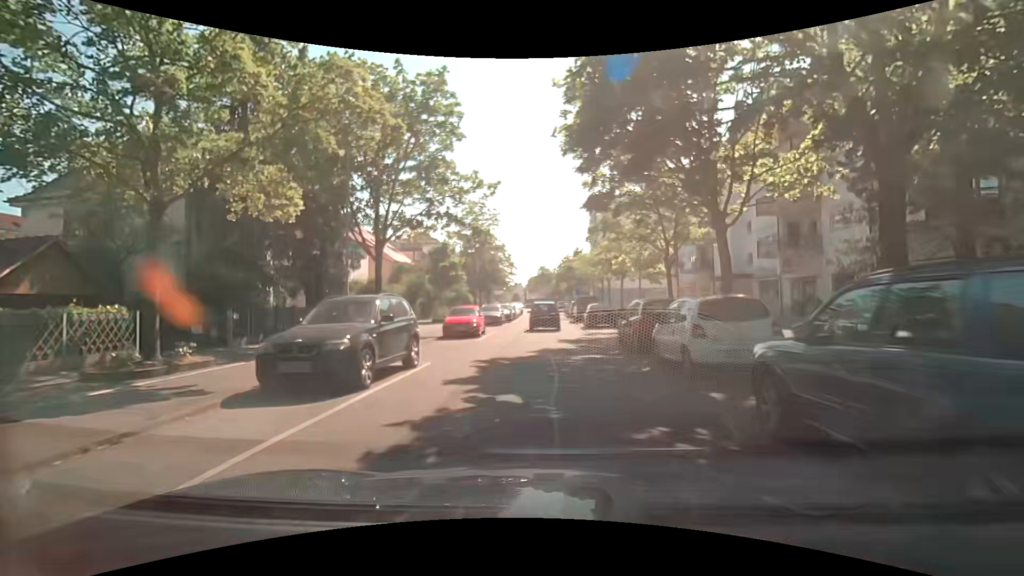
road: residential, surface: asphalt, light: Day
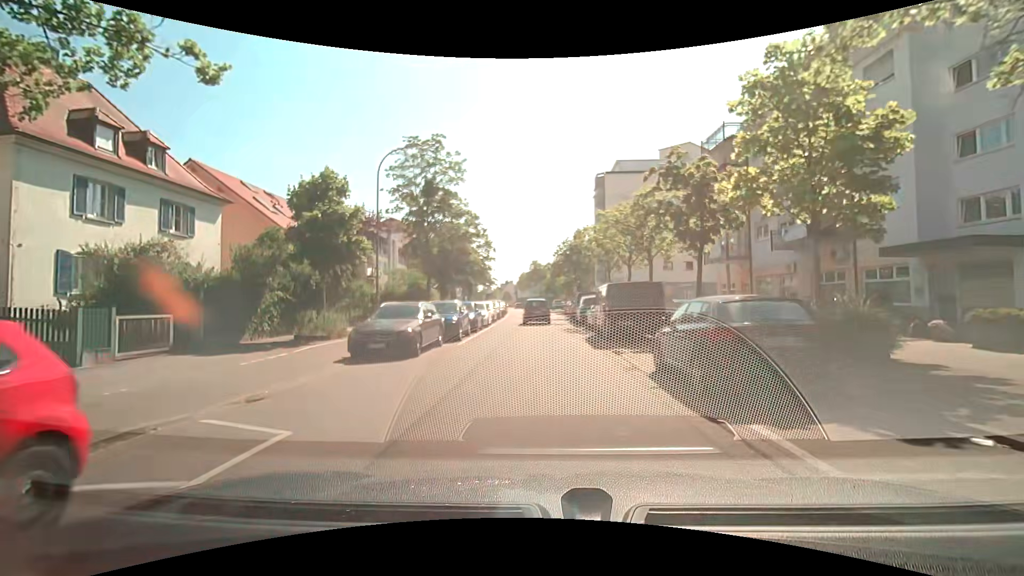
(0.0, +21.7) m; 0°
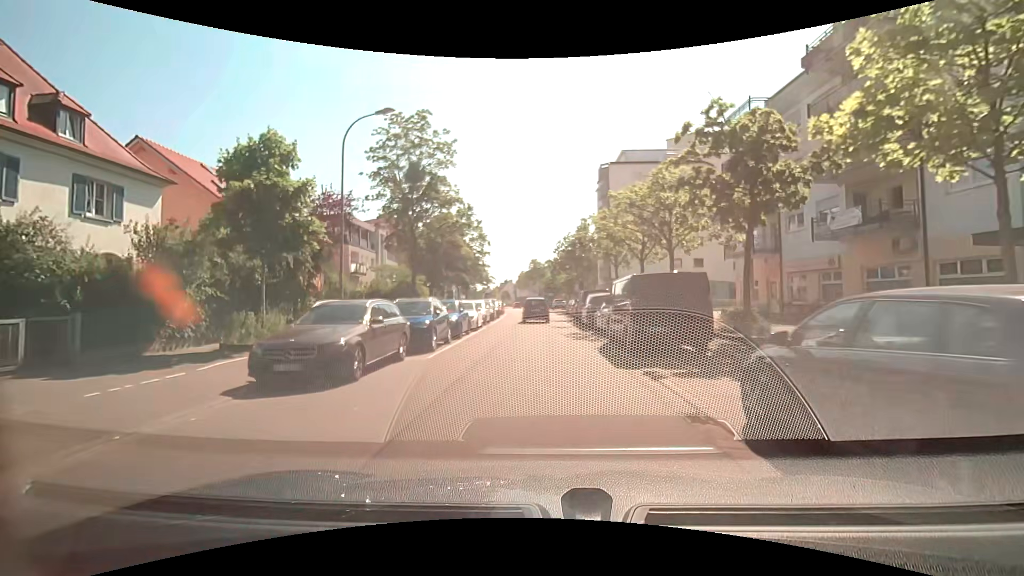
(0.0, +4.4) m; 0°
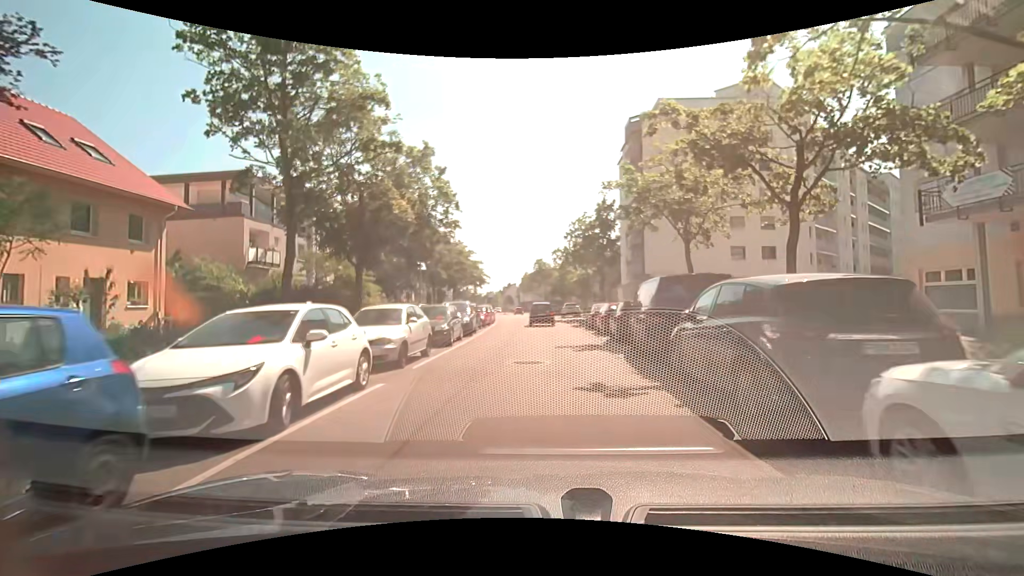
(0.0, +17.8) m; 0°
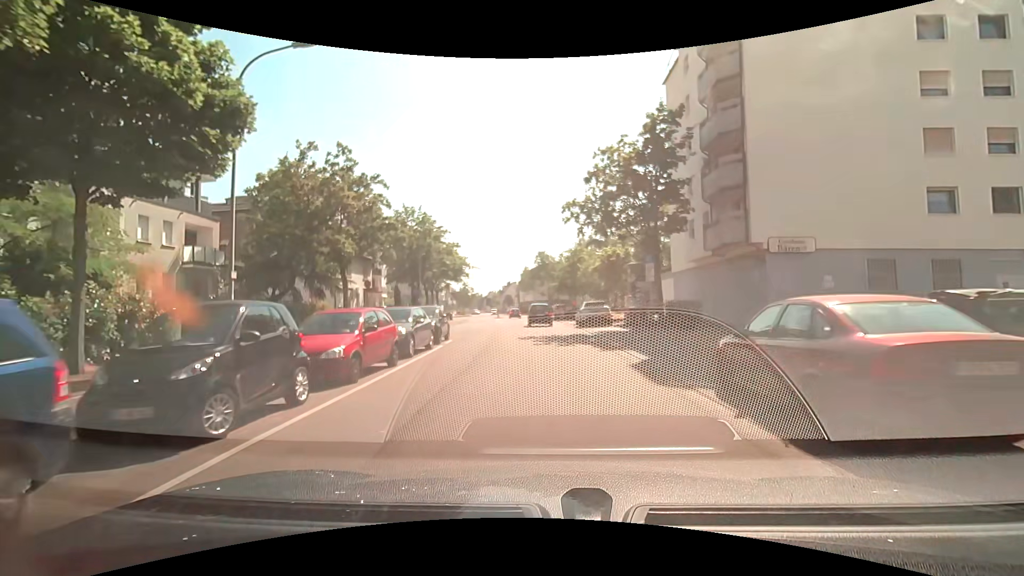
(0.0, +22.3) m; 0°
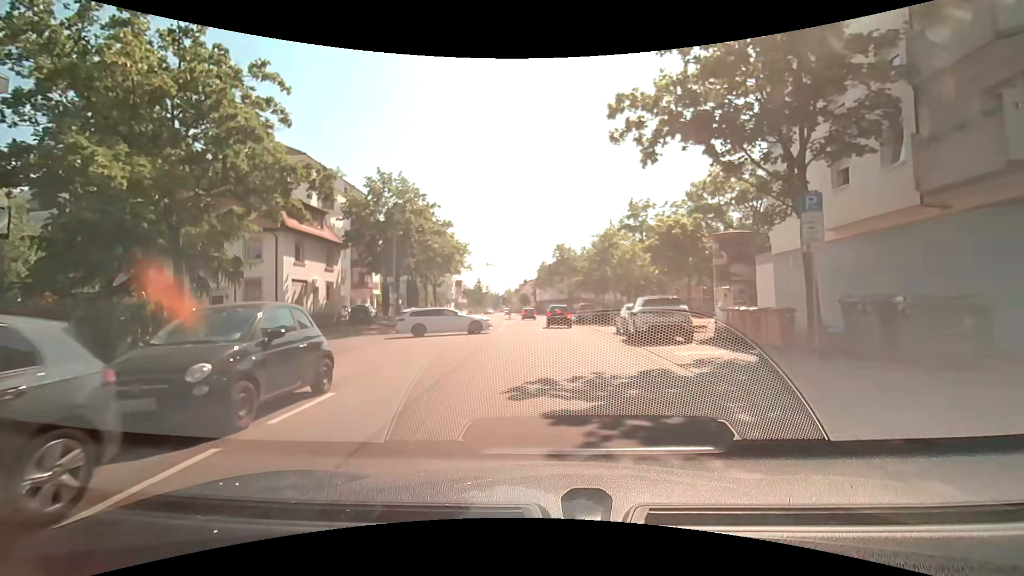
(-0.3, +13.4) m; -2°
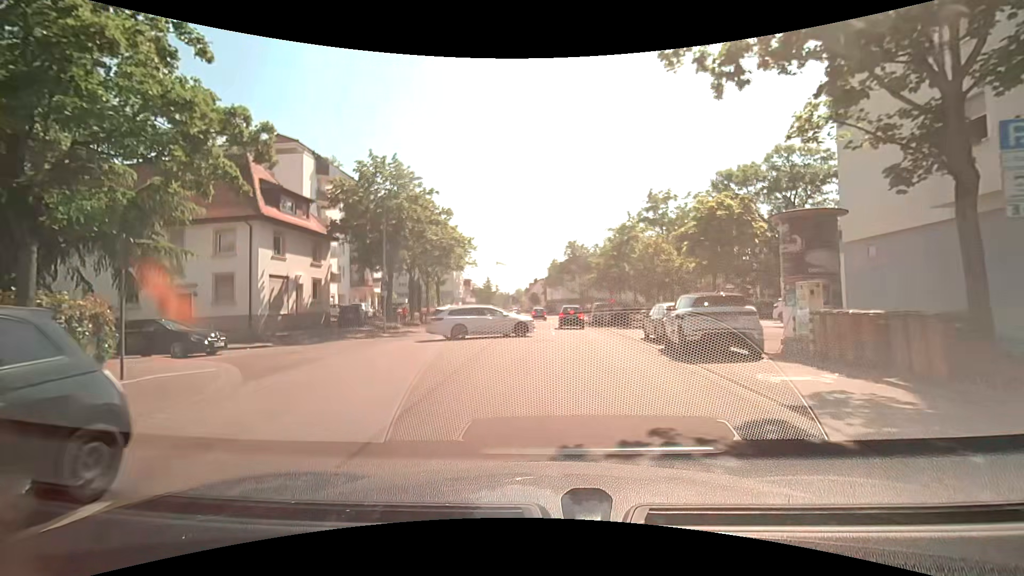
(-0.1, +4.4) m; -1°
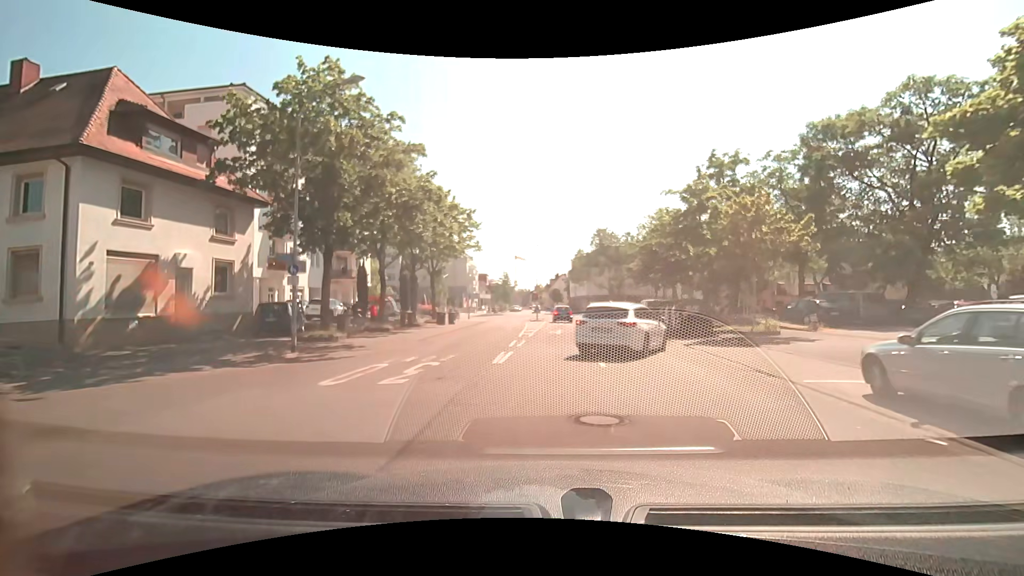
(-0.5, +13.2) m; -3°
(0, +10) (+1, +20) (+1, +30) (+1, +40) (+2, +50) (+2, +60) (+1, +70) (-1, +80) (-8, +87) (-18, +89) m
